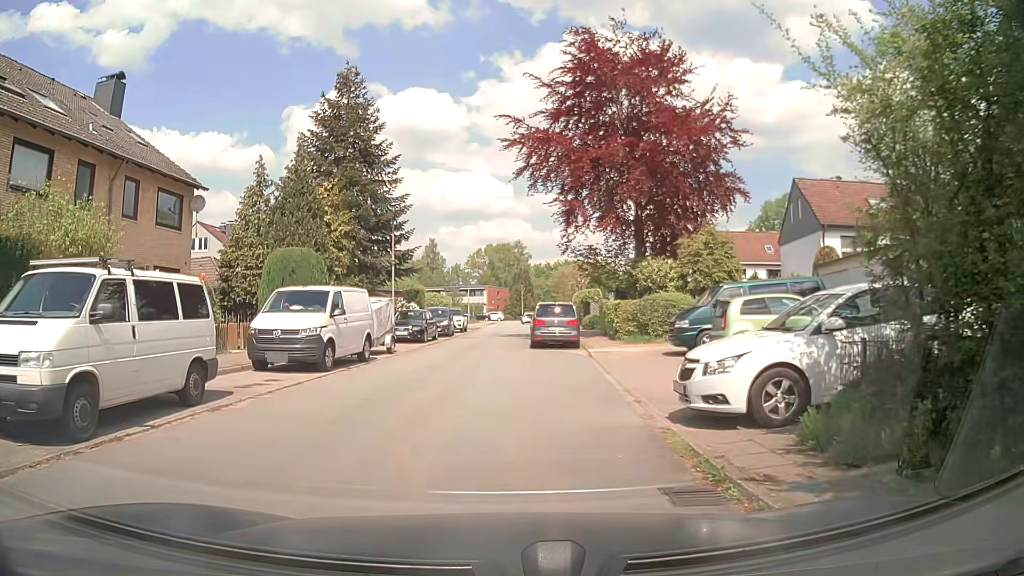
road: residential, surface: asphalt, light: Day
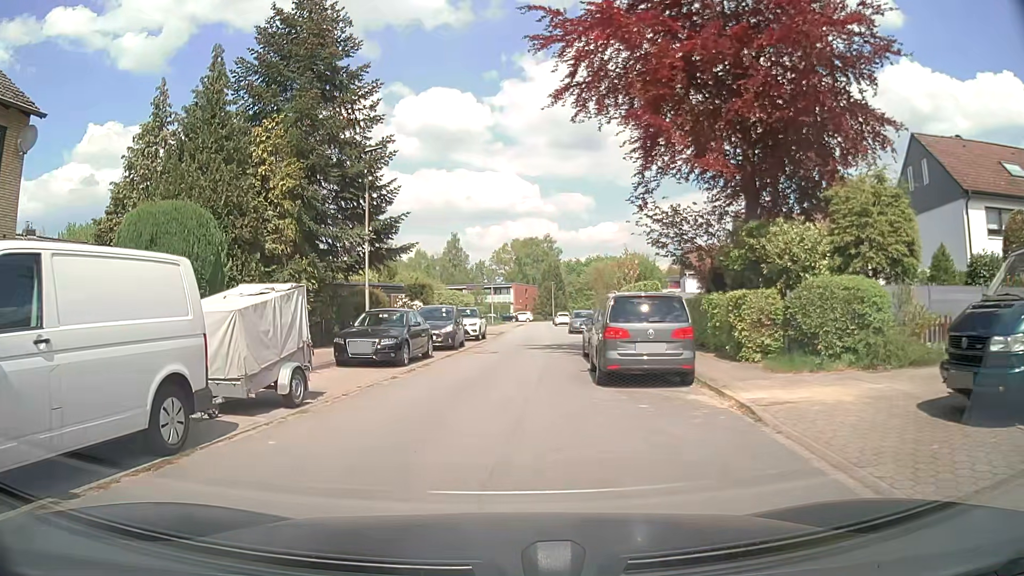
(-0.2, +12.1) m; -3°
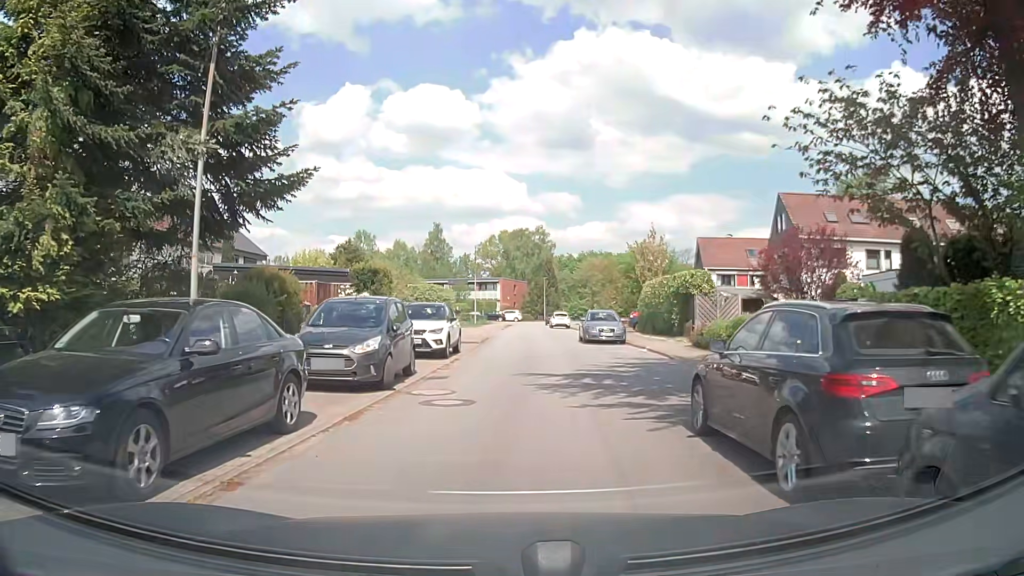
(0.0, +12.5) m; +2°
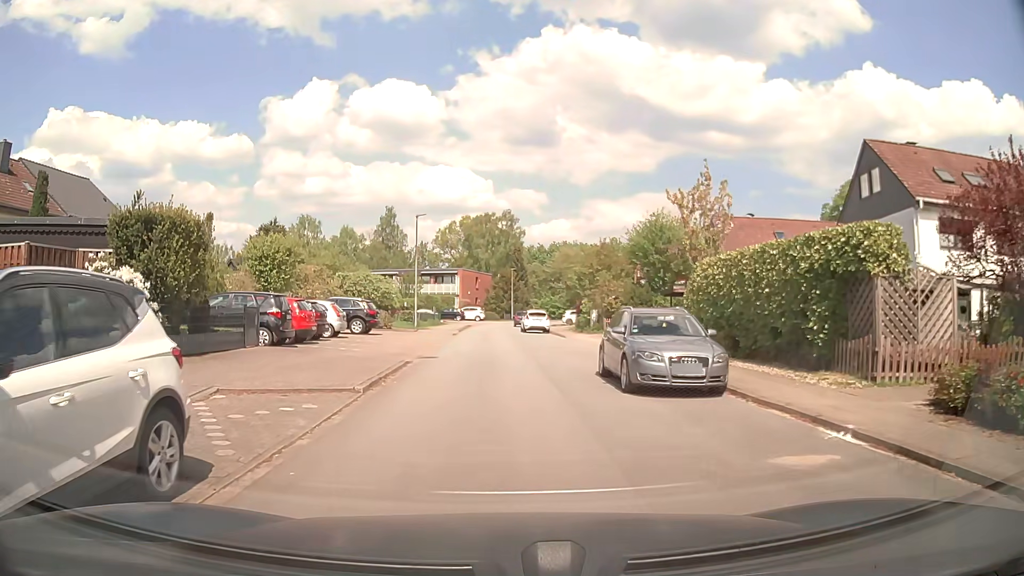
(+0.5, +16.7) m; +2°
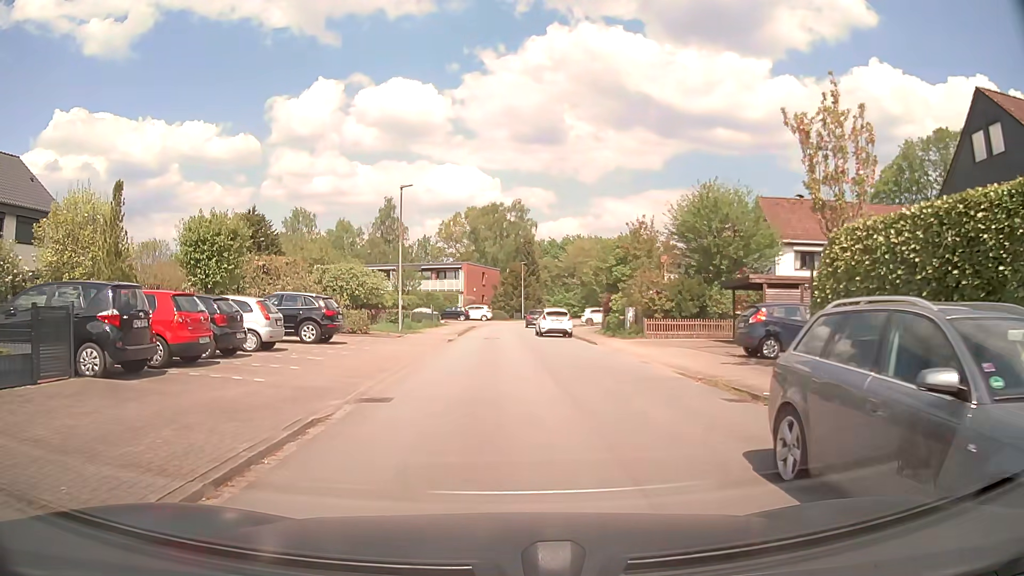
(0.0, +9.0) m; -1°
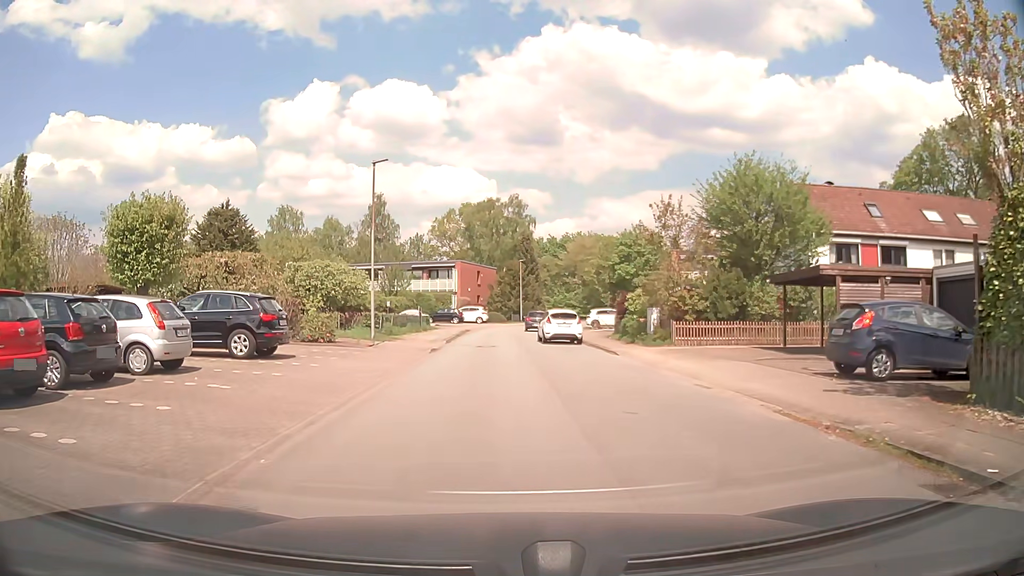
(0.0, +5.6) m; +1°
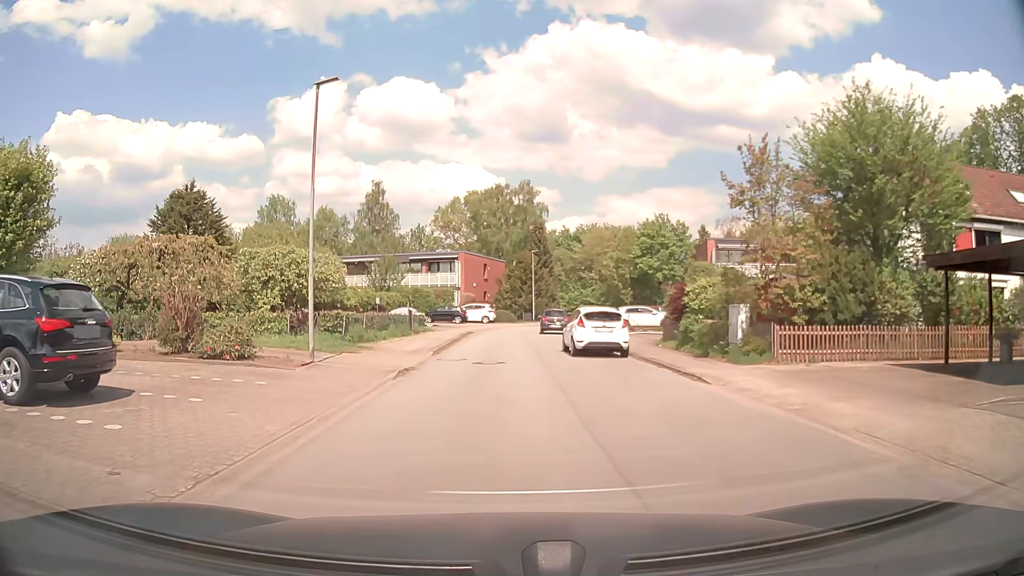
(-0.1, +8.9) m; -1°
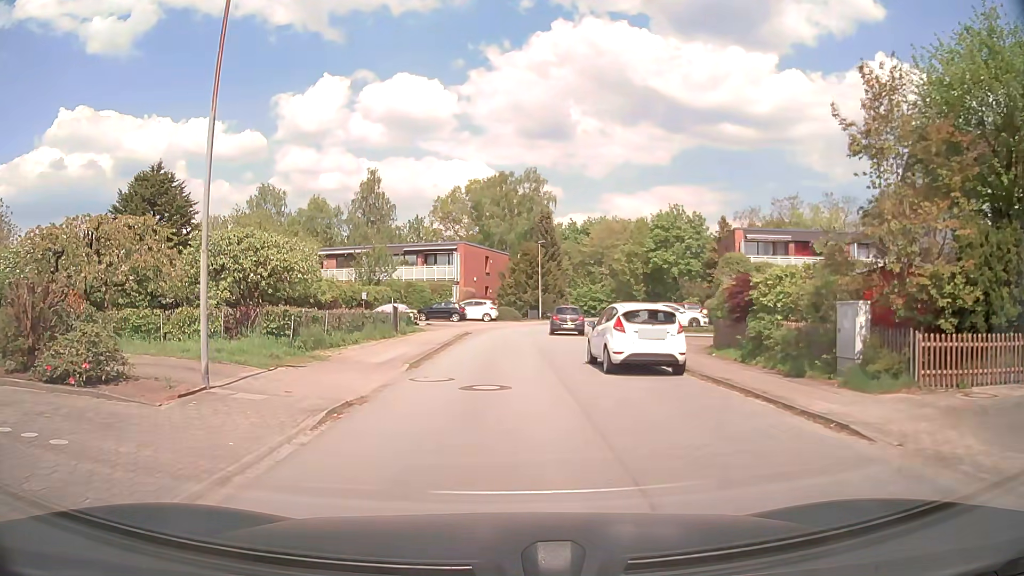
(0.0, +6.0) m; 0°
